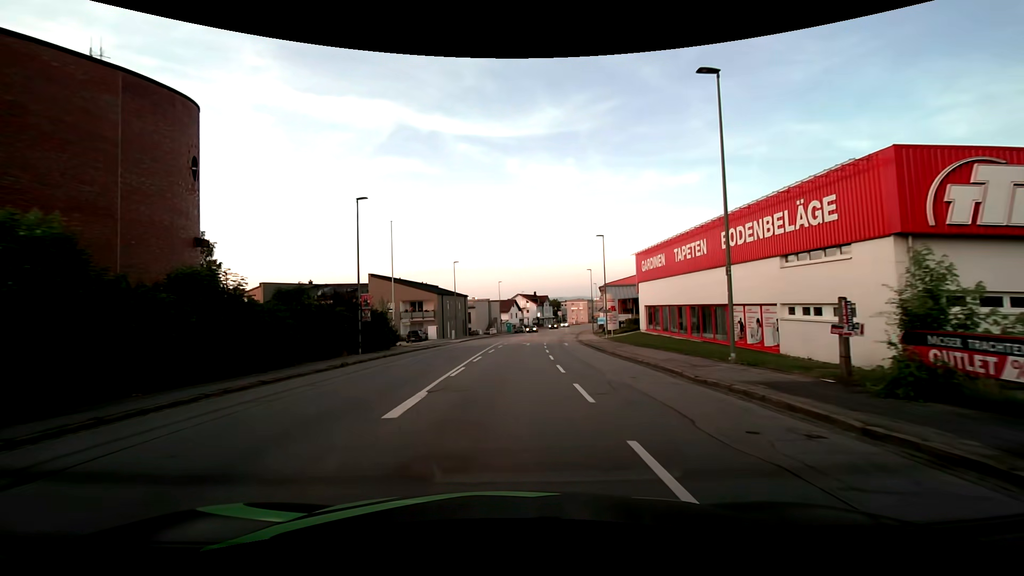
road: tertiary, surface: asphalt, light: Day
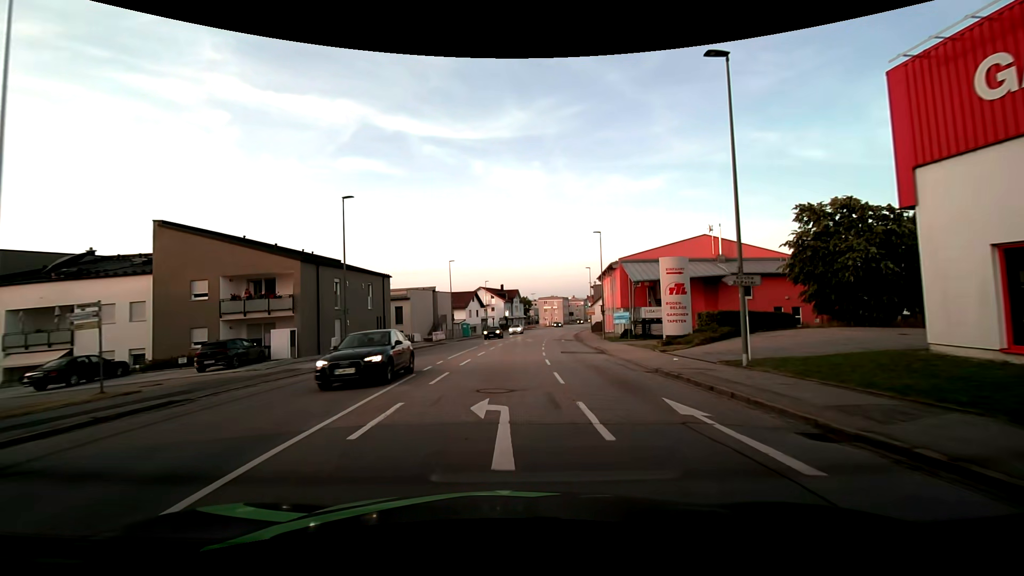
(+1.0, +33.6) m; +4°
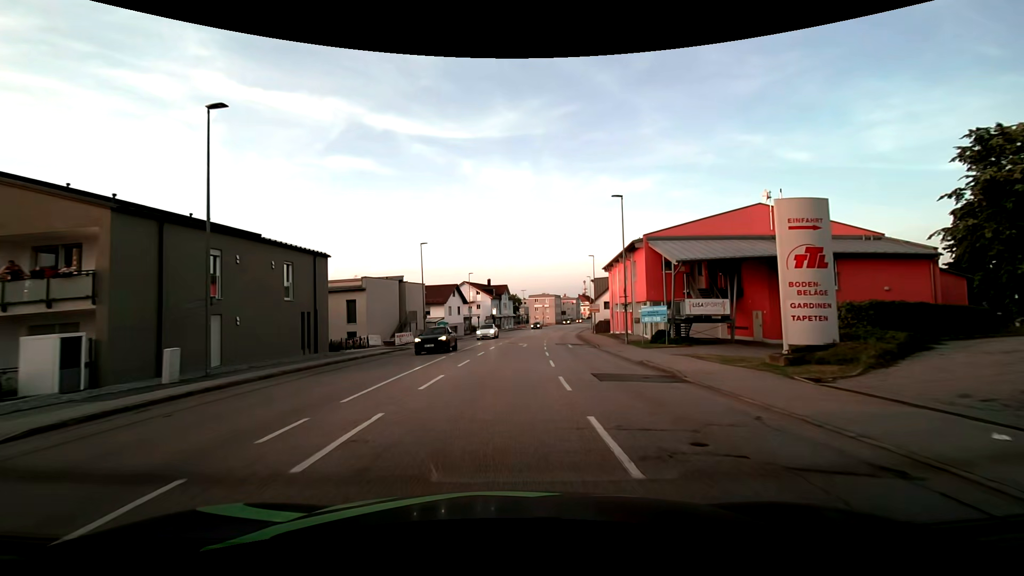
(+0.1, +13.4) m; +1°
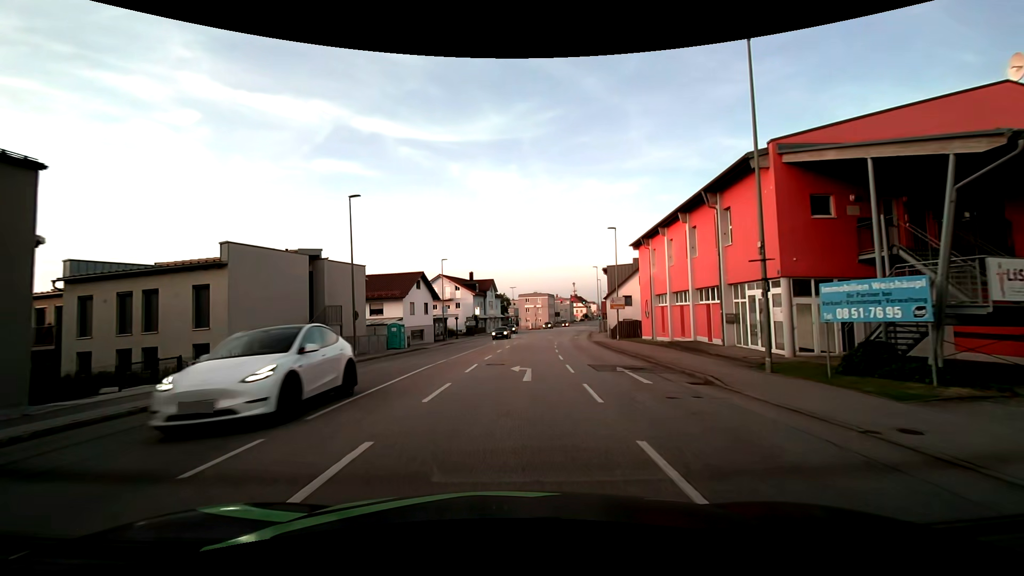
(+0.3, +19.9) m; +2°
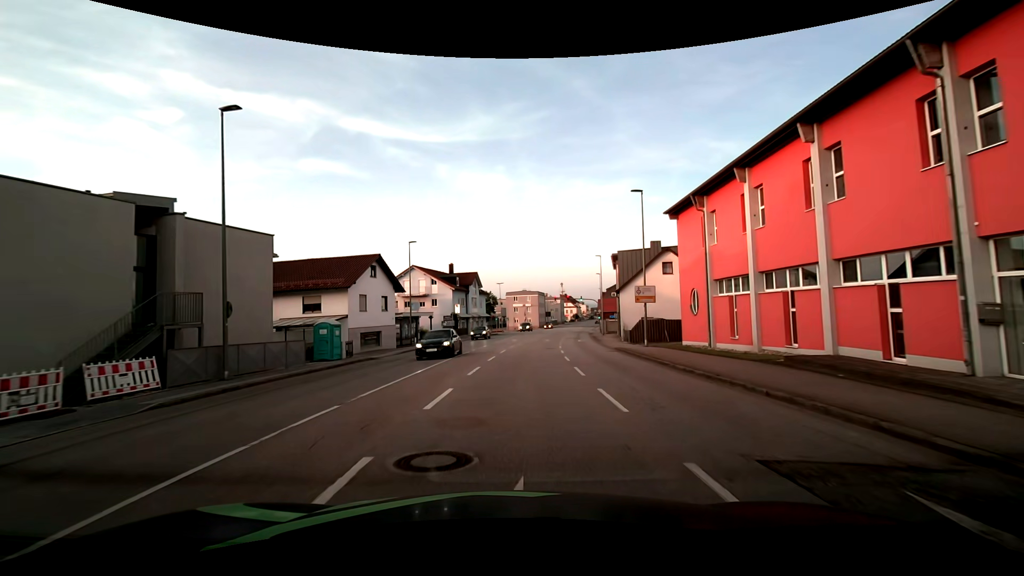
(+0.1, +12.9) m; +2°
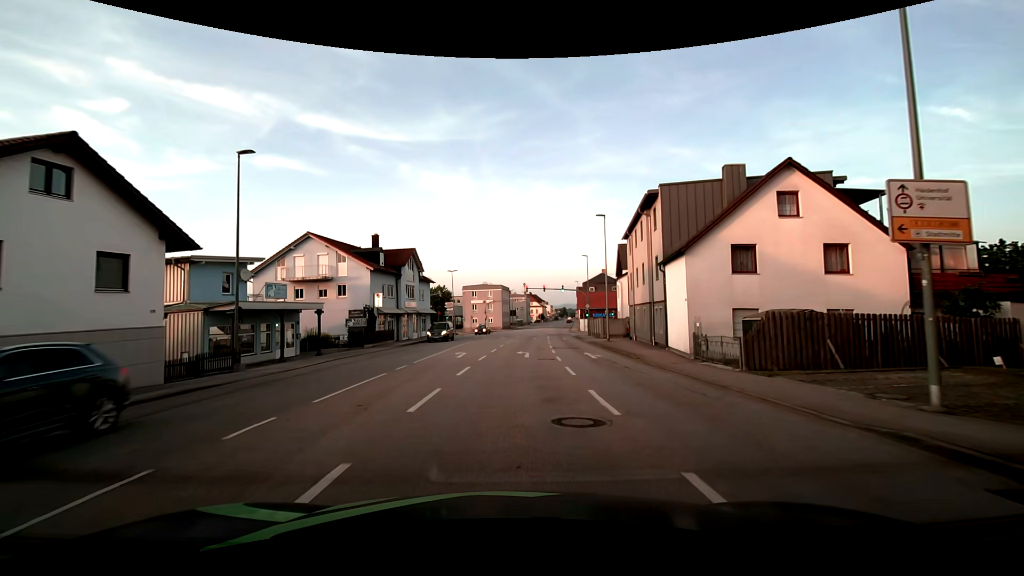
(+0.9, +24.4) m; +4°
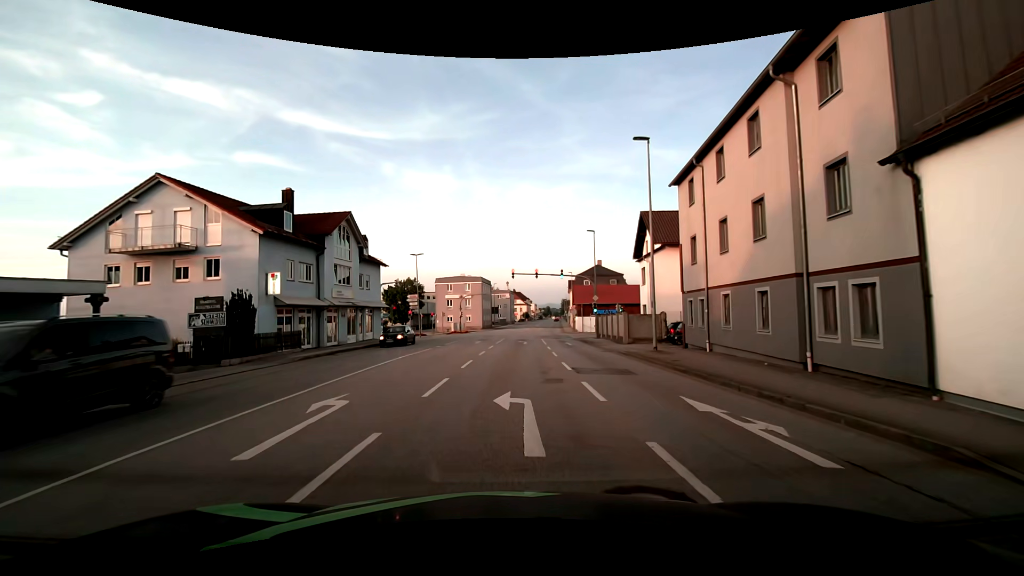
(+0.3, +16.8) m; +2°
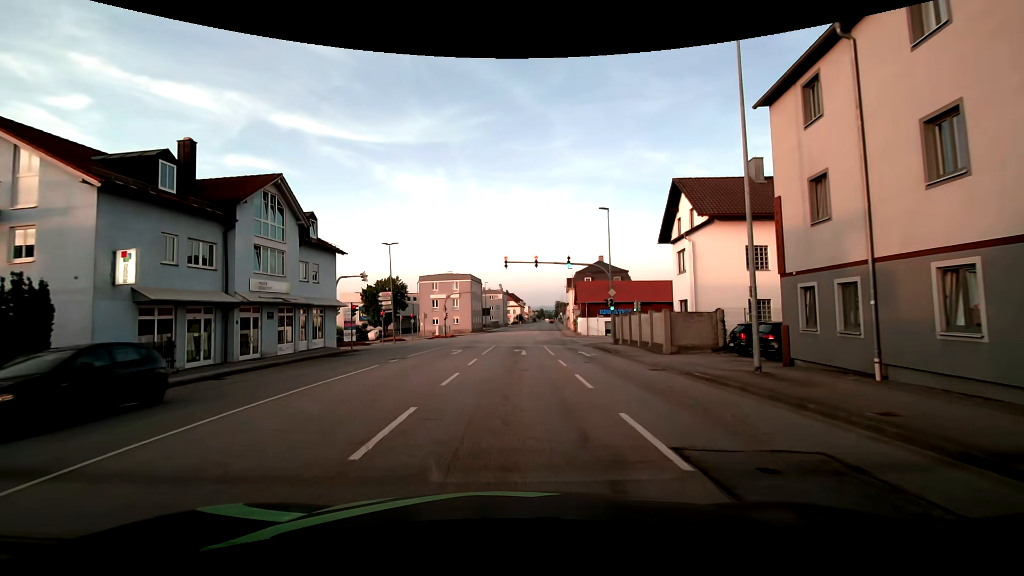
(+0.1, +10.1) m; +1°
(0, +10) (0, +20) (0, +30) (+1, +40) (-1, +50) (-7, +57) (-17, +59) (-27, +60) (-37, +60) (-47, +60) m
